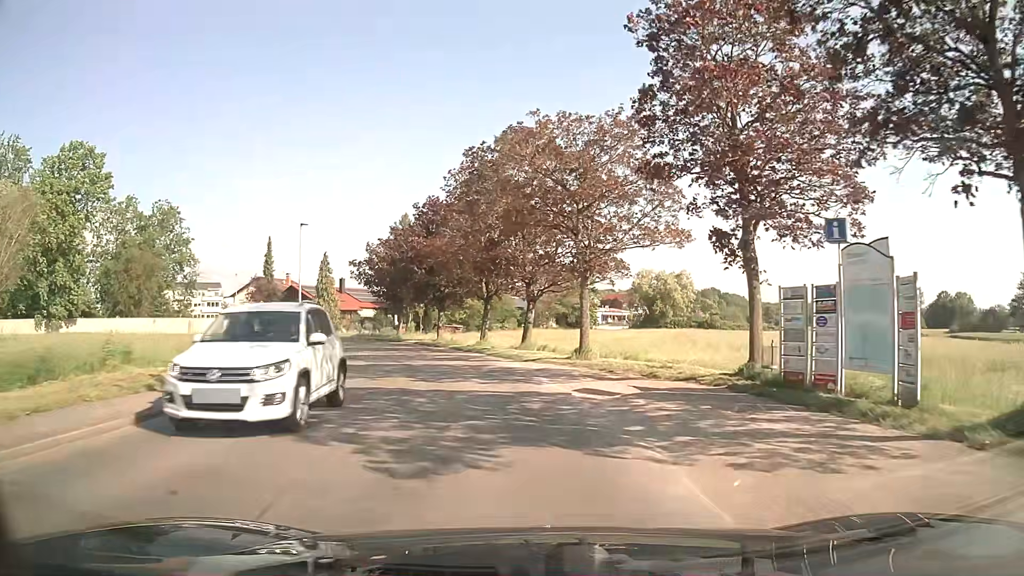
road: unclassified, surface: asphalt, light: Day
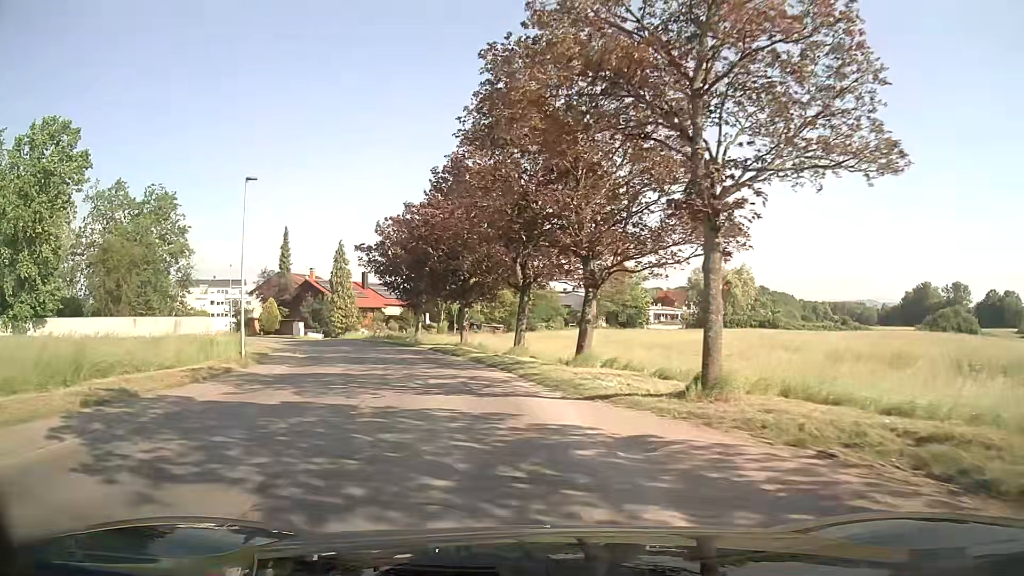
(-0.2, +11.7) m; -3°
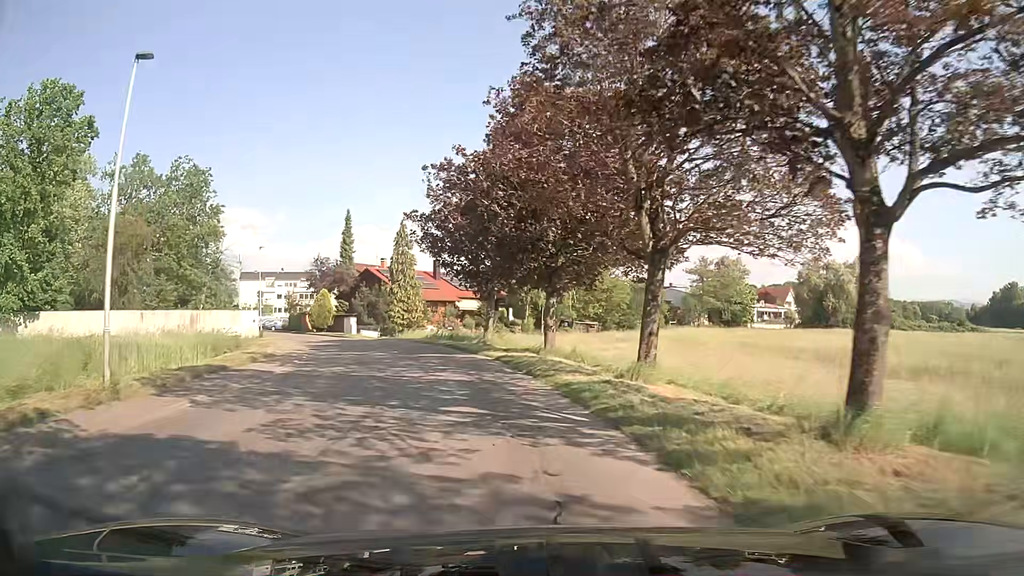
(-0.8, +12.2) m; -7°
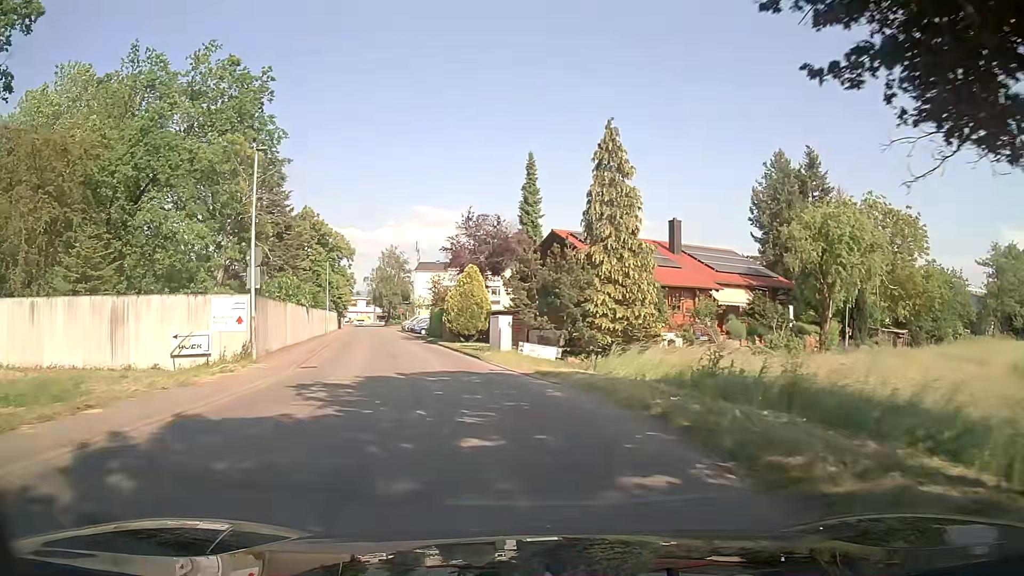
(-5.0, +30.1) m; -19°
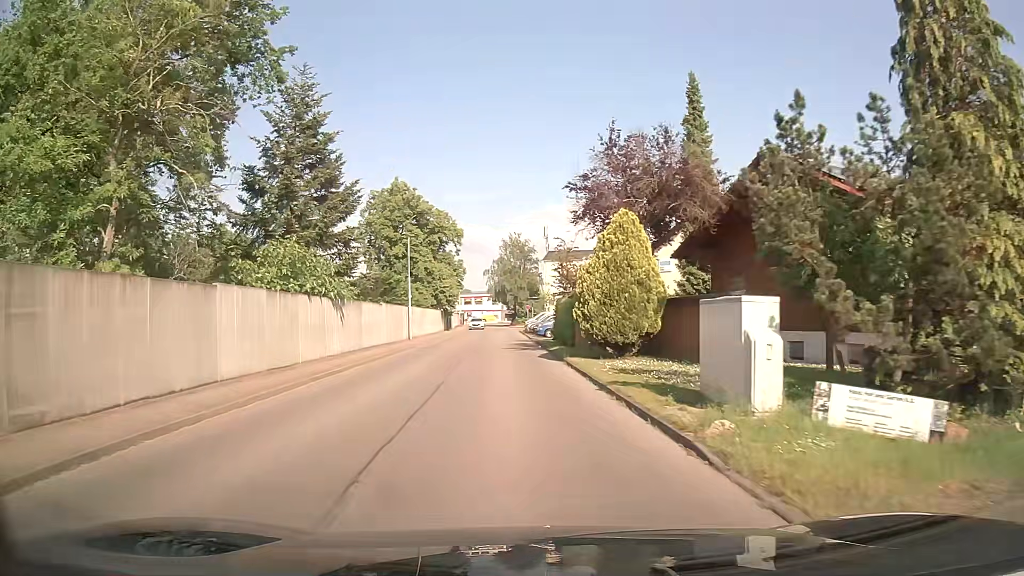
(-1.9, +17.8) m; -11°
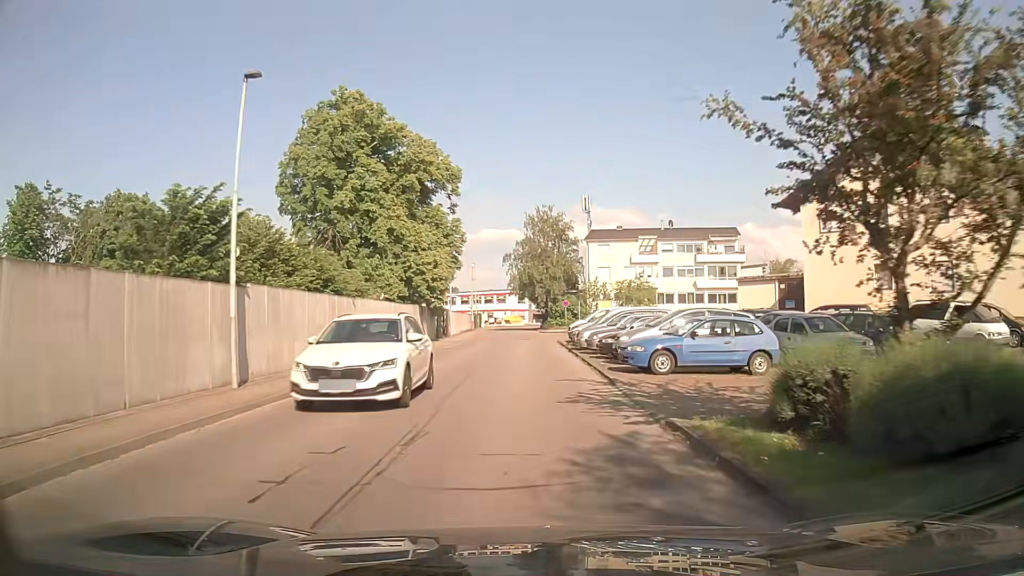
(-1.4, +29.3) m; -3°
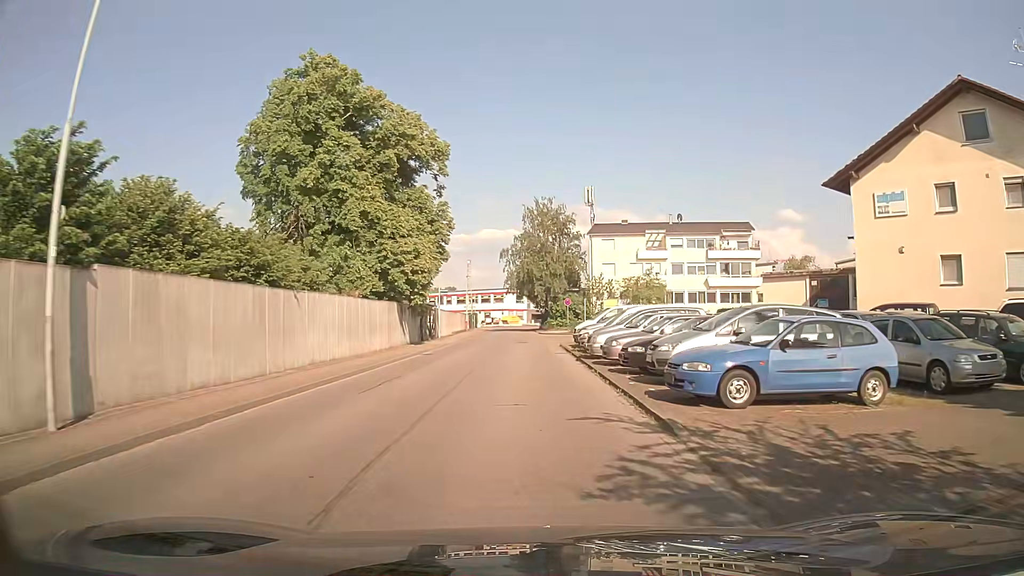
(0.0, +5.8) m; -1°
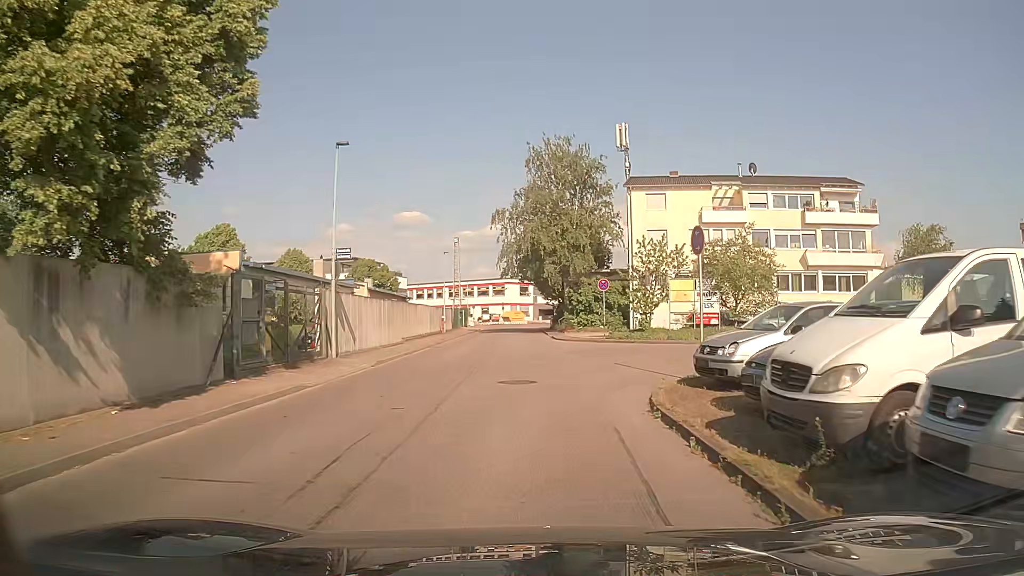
(+0.2, +25.4) m; 0°
(0, +10) (0, +20) (0, +30) (0, +40) (0, +50) (-1, +60) (-1, +70) (-1, +80) (-1, +90) (-1, +100) m
